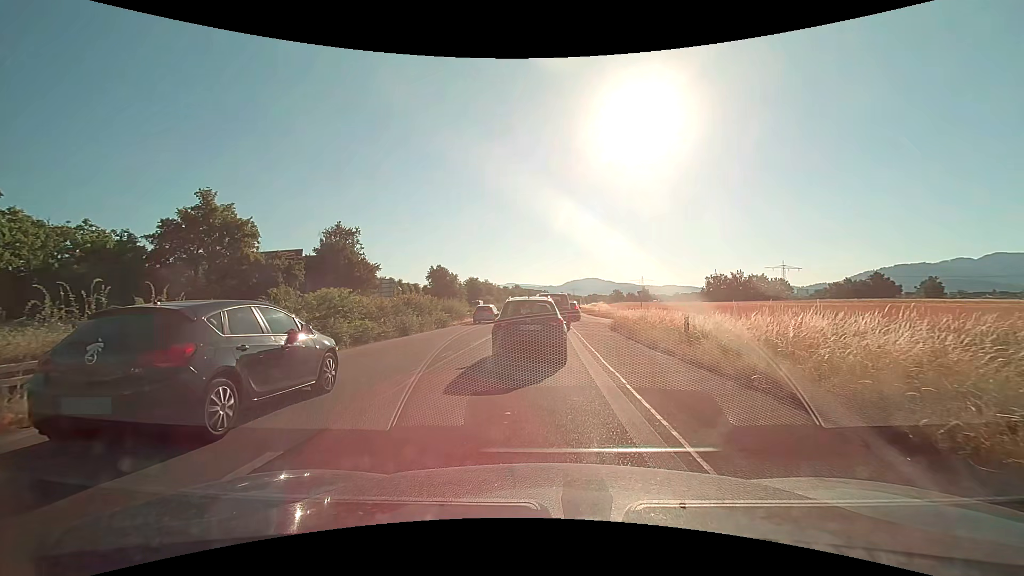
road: trunk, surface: asphalt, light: Day
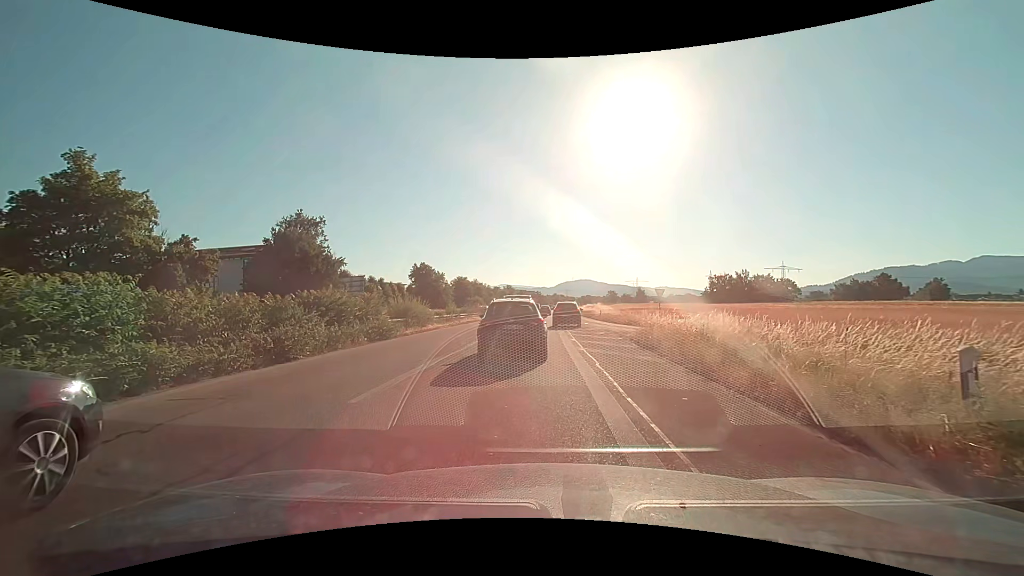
(+0.1, +10.0) m; +1°
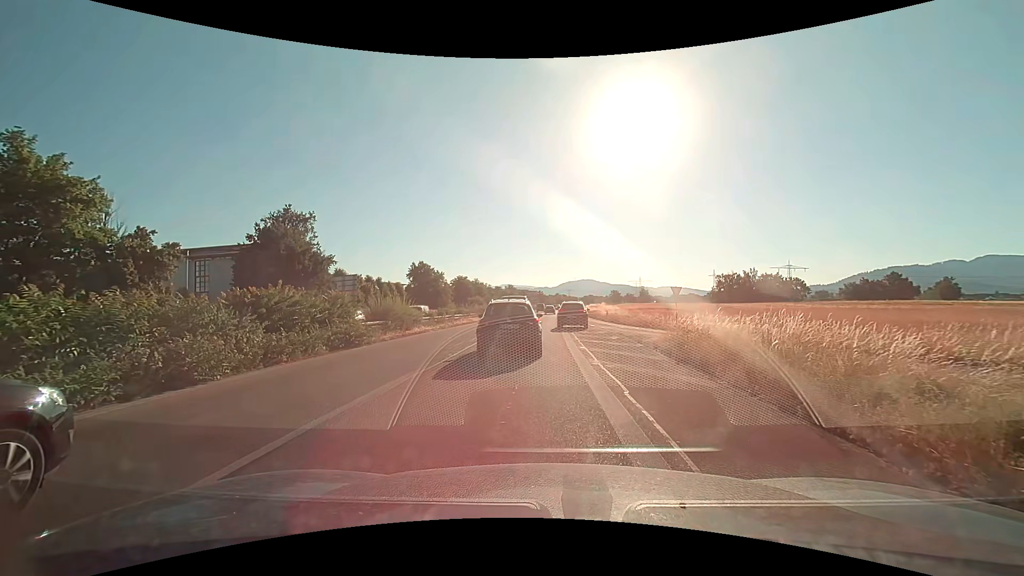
(0.0, +3.7) m; 0°
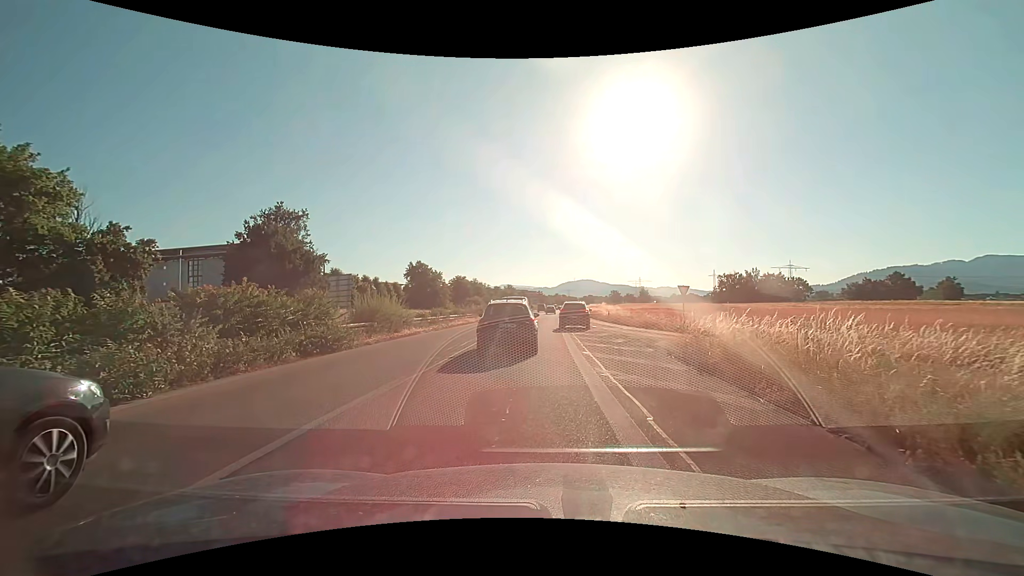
(0.0, +1.8) m; 0°
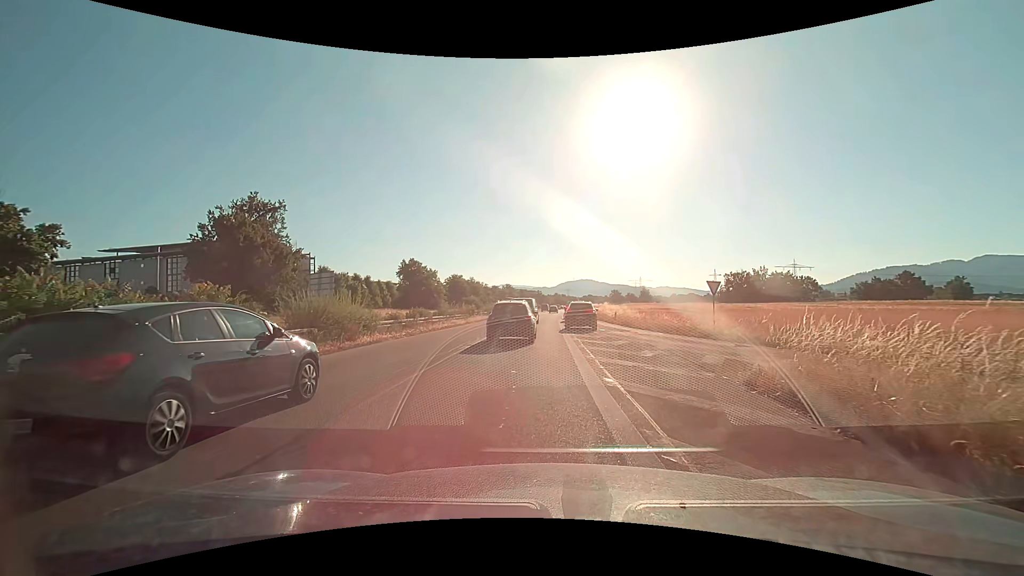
(0.0, +5.5) m; +1°
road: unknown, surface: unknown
